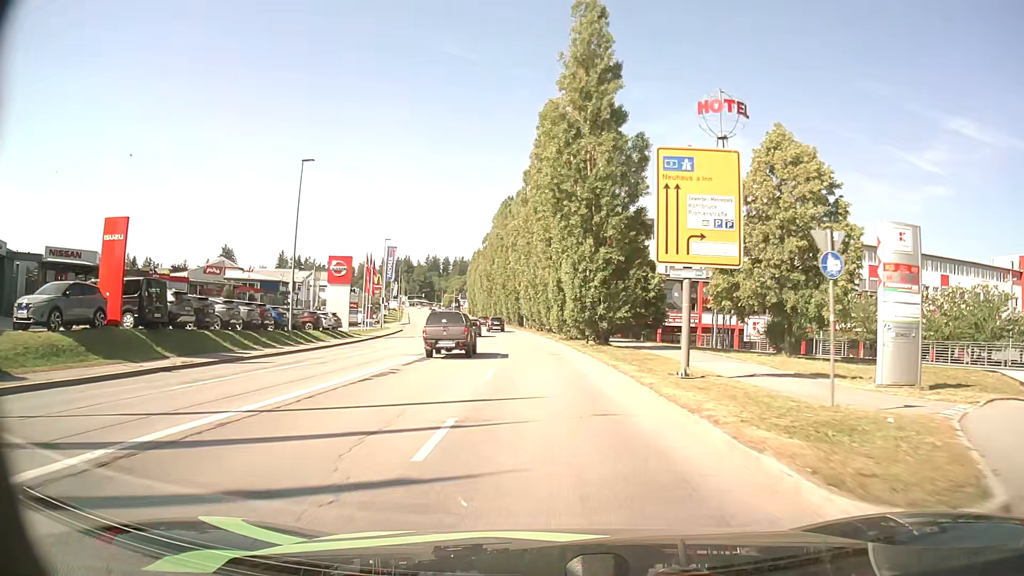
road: tertiary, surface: asphalt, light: Day
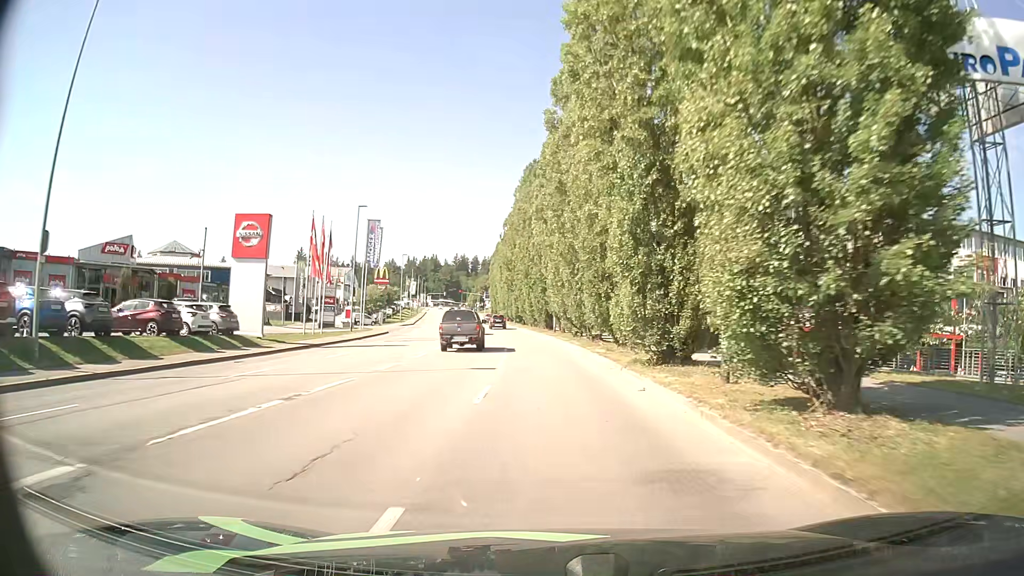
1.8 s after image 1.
(-0.6, +22.9) m; -3°
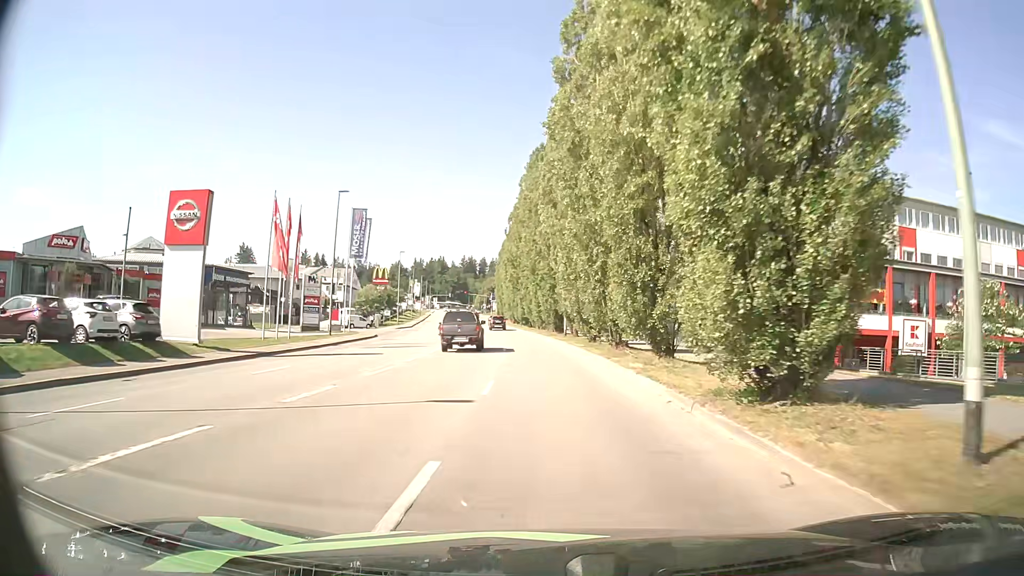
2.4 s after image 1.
(-0.1, +7.6) m; -1°
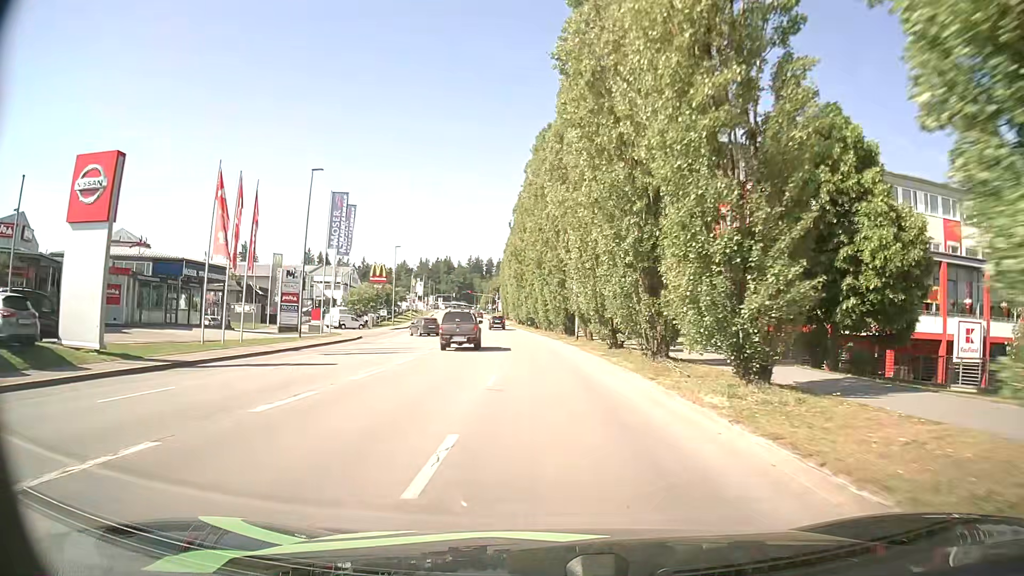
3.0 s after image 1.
(0.0, +7.3) m; 0°
